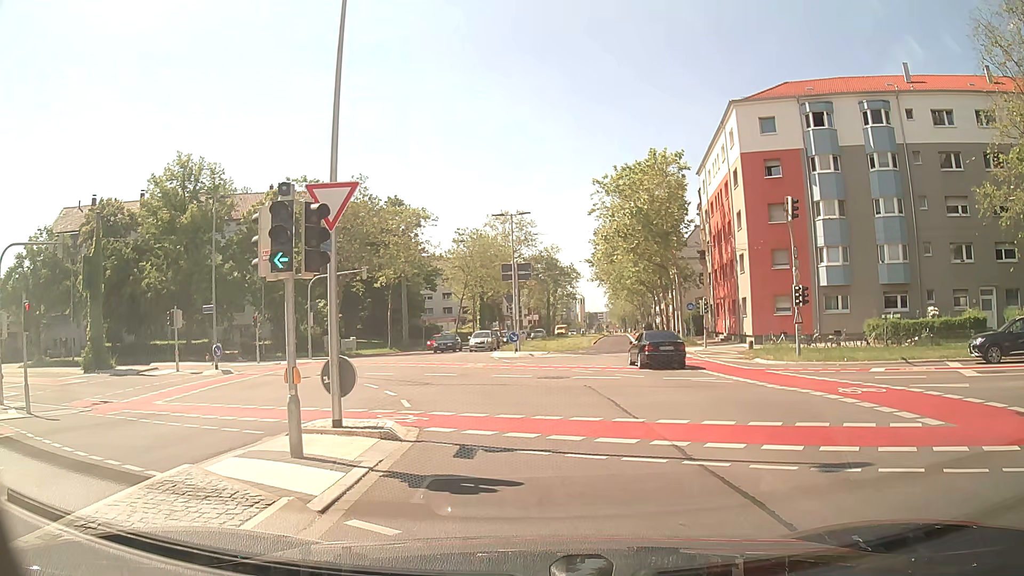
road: secondary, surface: asphalt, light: Day
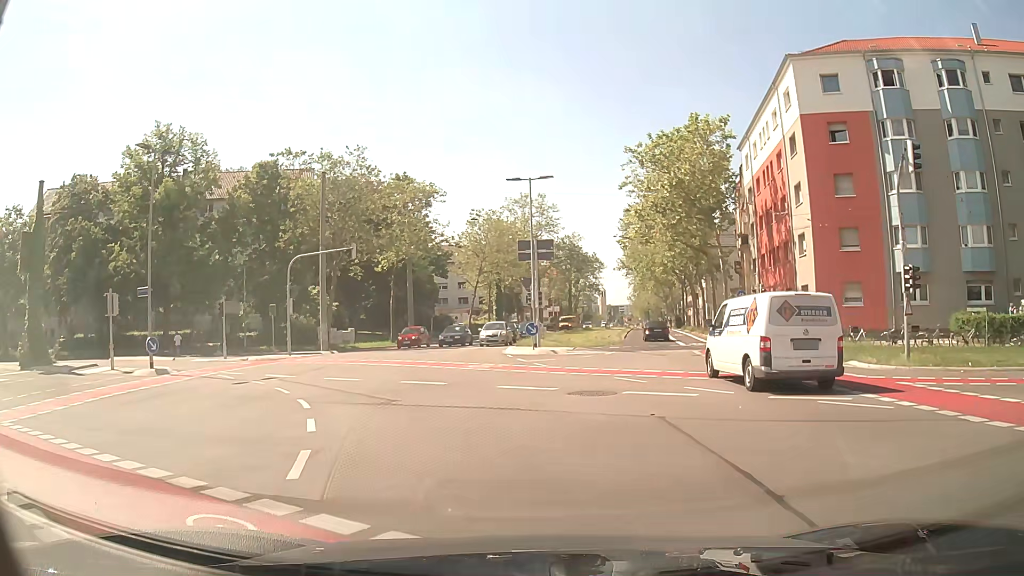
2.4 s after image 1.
(-0.1, +8.3) m; -3°
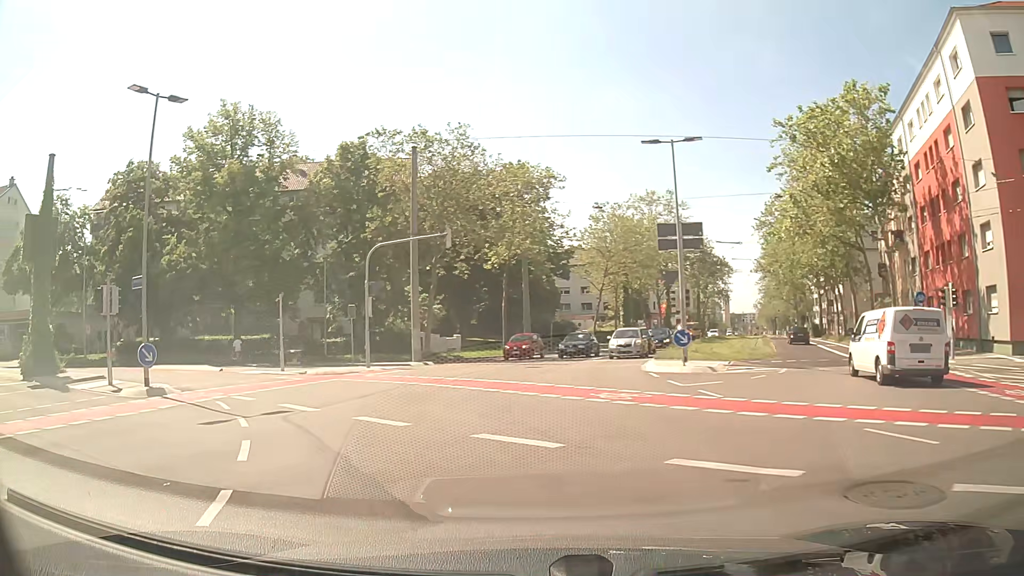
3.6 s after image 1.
(-0.6, +8.2) m; -10°
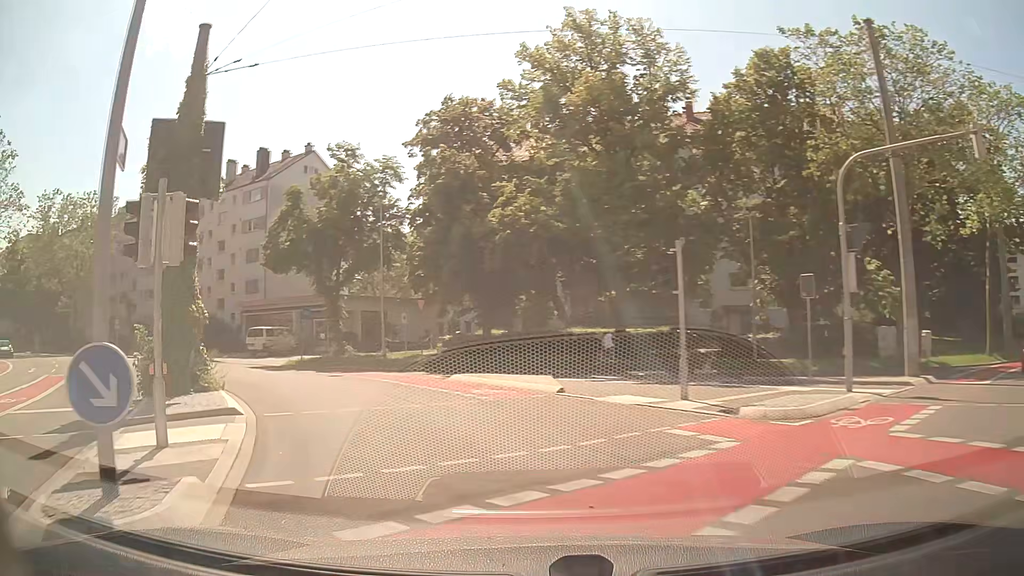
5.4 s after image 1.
(-4.5, +14.7) m; -35°
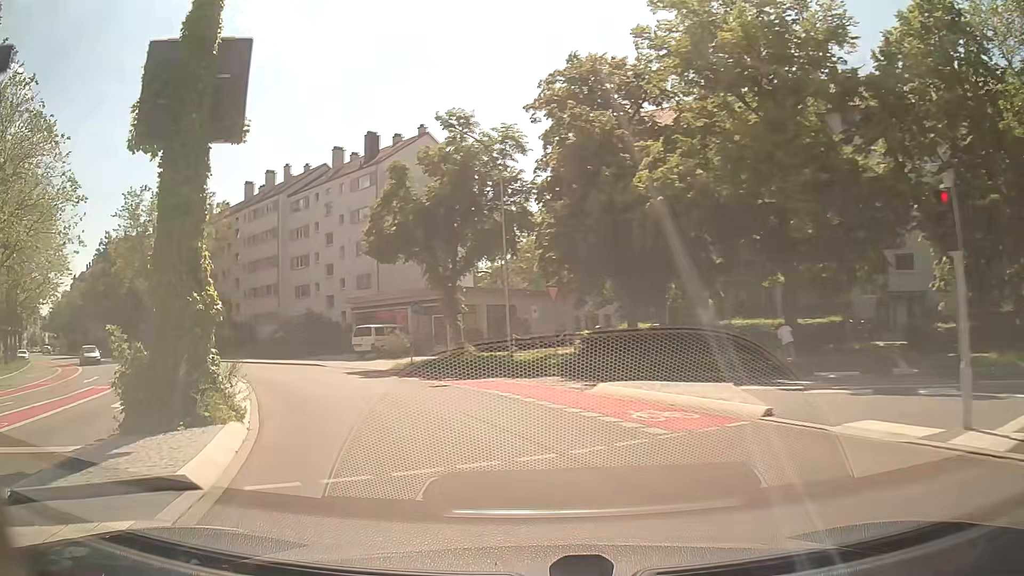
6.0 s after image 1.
(-0.5, +5.8) m; -11°
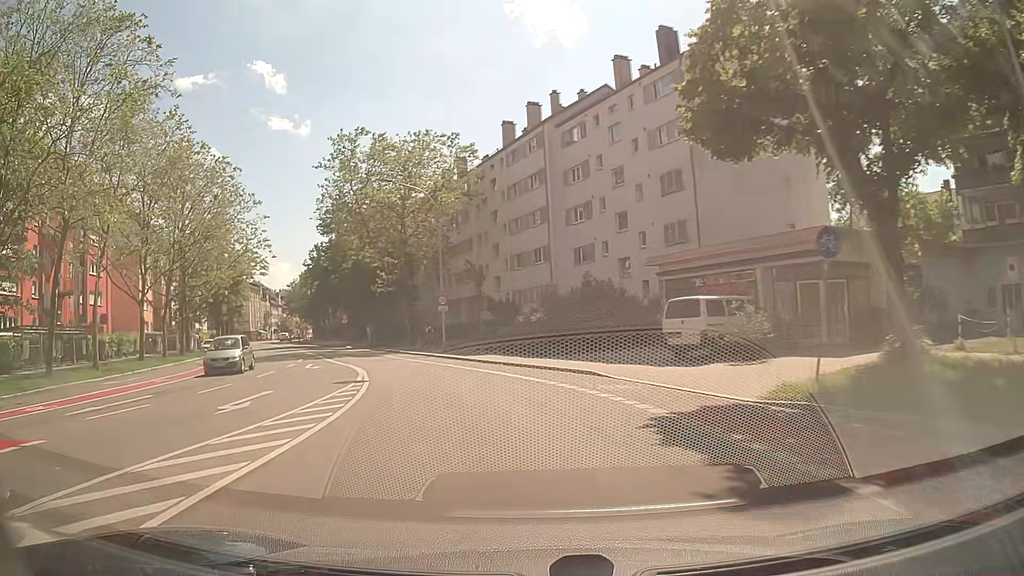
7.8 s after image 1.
(-4.7, +18.5) m; -25°
(-1, +10) (-3, +20) (-6, +29) (-10, +38) (-14, +47) (-18, +57) (-23, +66) (-27, +75) (-31, +84) (-36, +93) m
